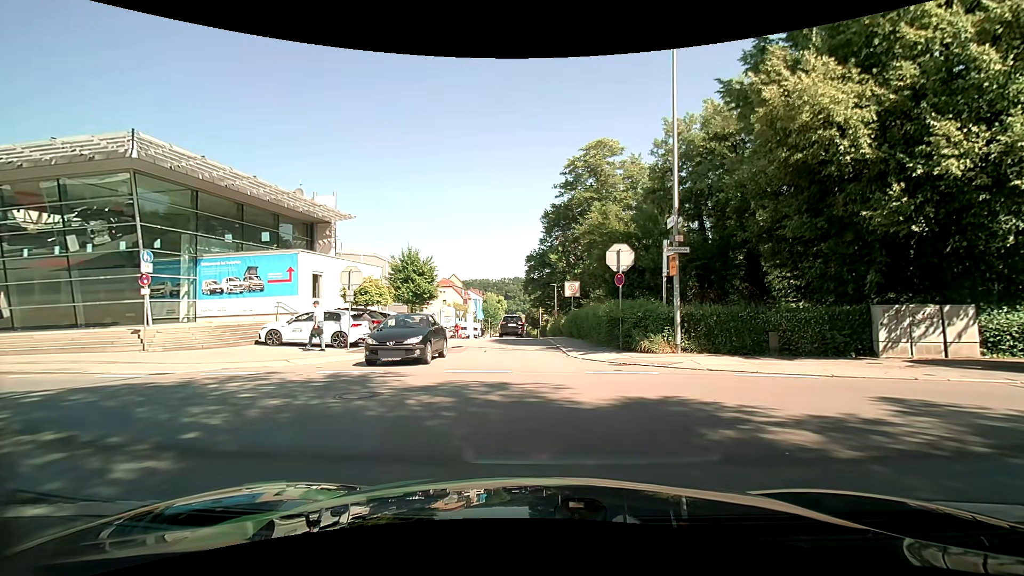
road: residential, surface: asphalt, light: Day
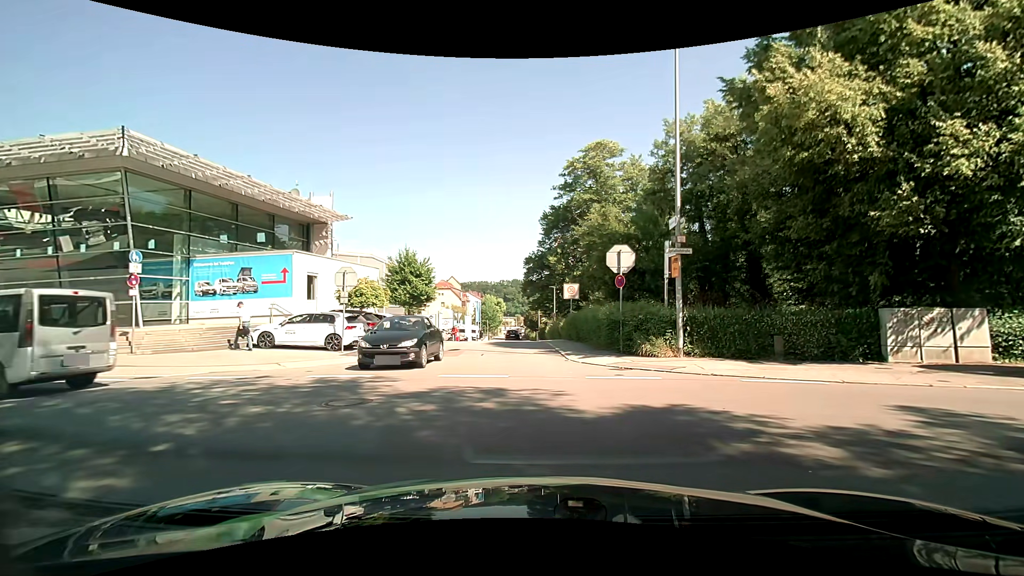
(0.0, +0.5) m; 0°
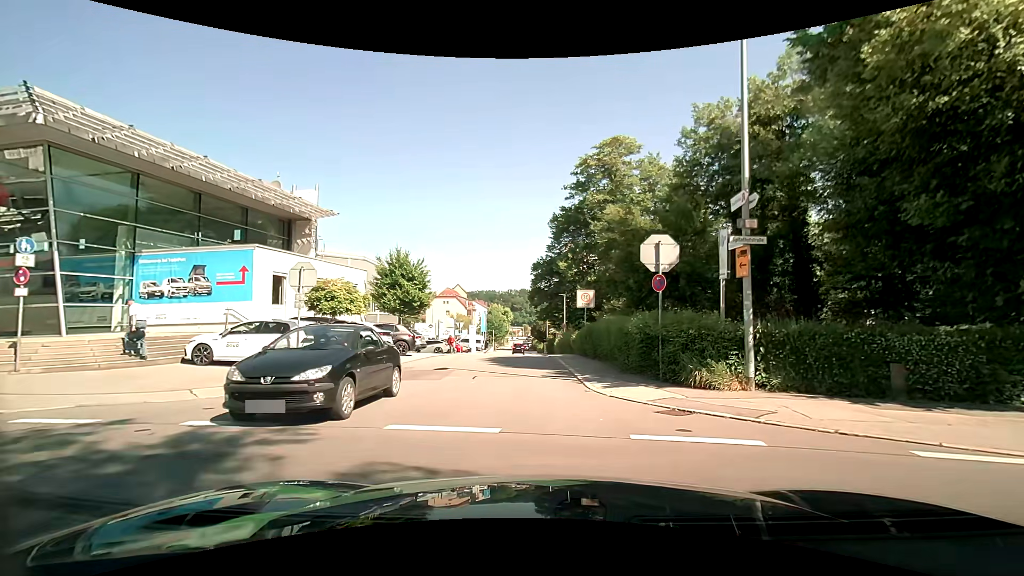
(-0.2, +4.5) m; -3°
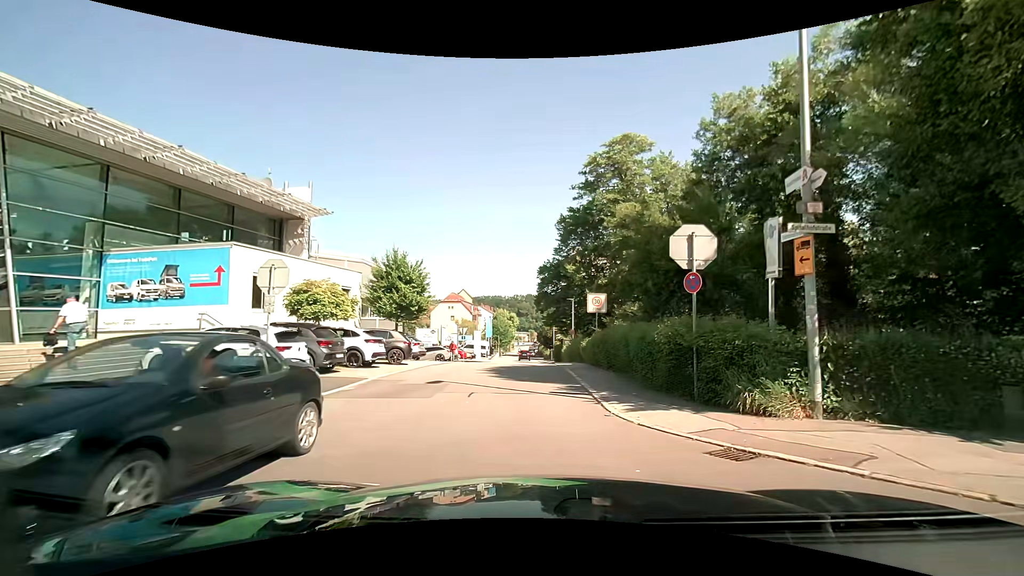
(0.0, +2.1) m; +1°
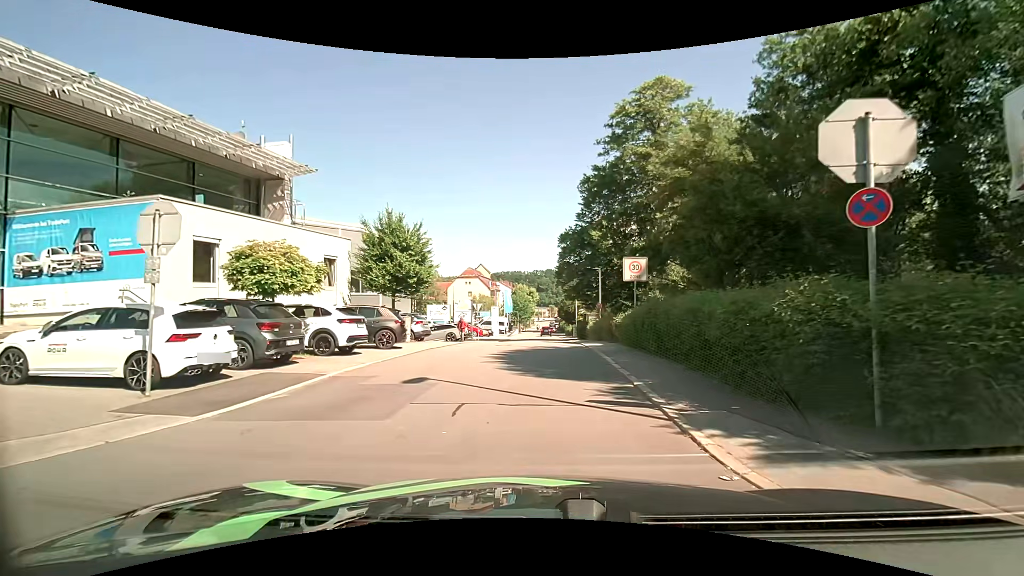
(-0.1, +4.7) m; -4°
(0, +10) (0, +20) (+1, +30) (+1, +40) (+1, +50) (+1, +60) (+2, +70) (+2, +80) (+3, +90) (+2, +100) m
